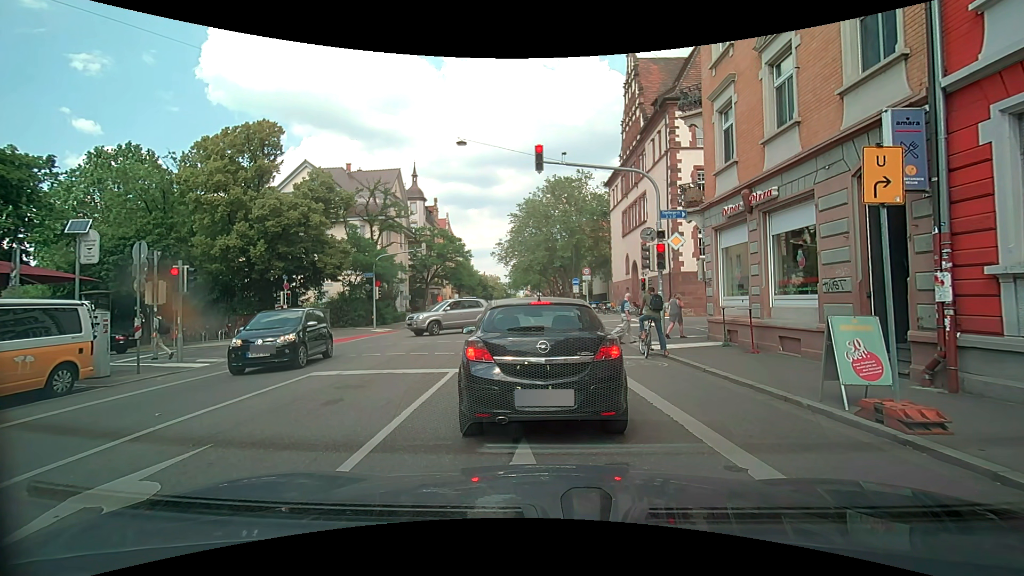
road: secondary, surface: asphalt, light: Day
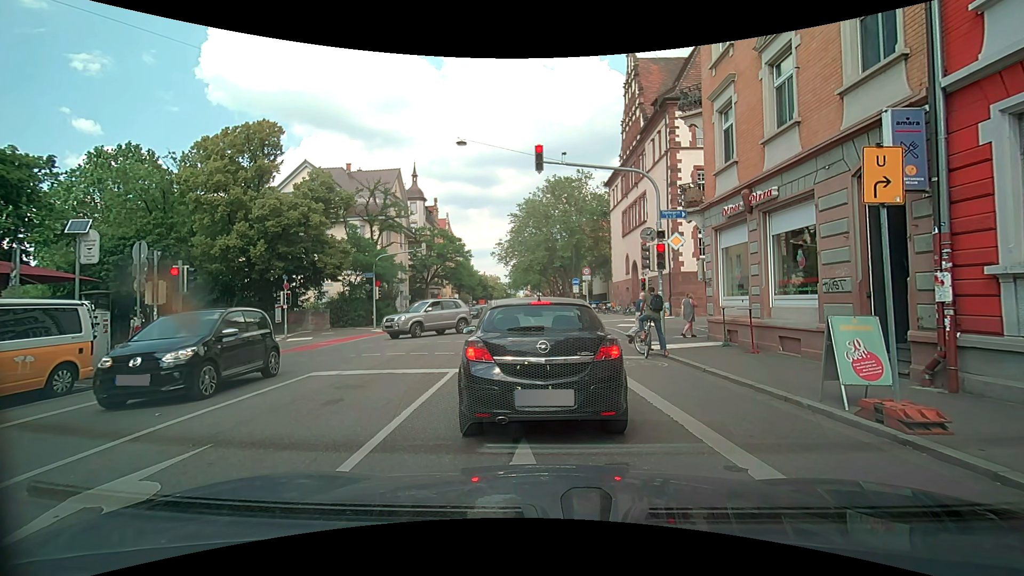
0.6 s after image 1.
(0.0, 0.0) m; 0°
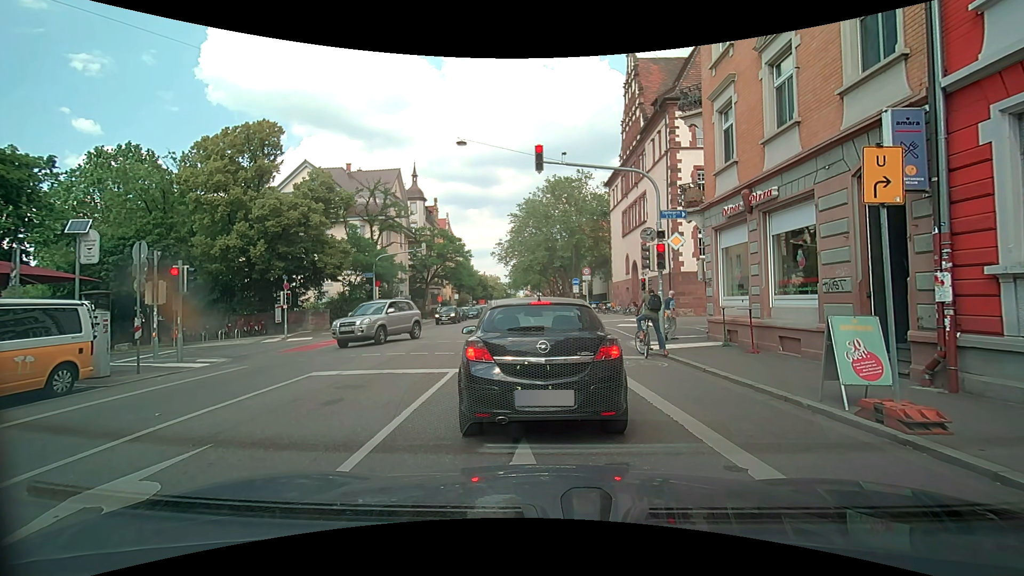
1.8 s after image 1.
(0.0, 0.0) m; 0°
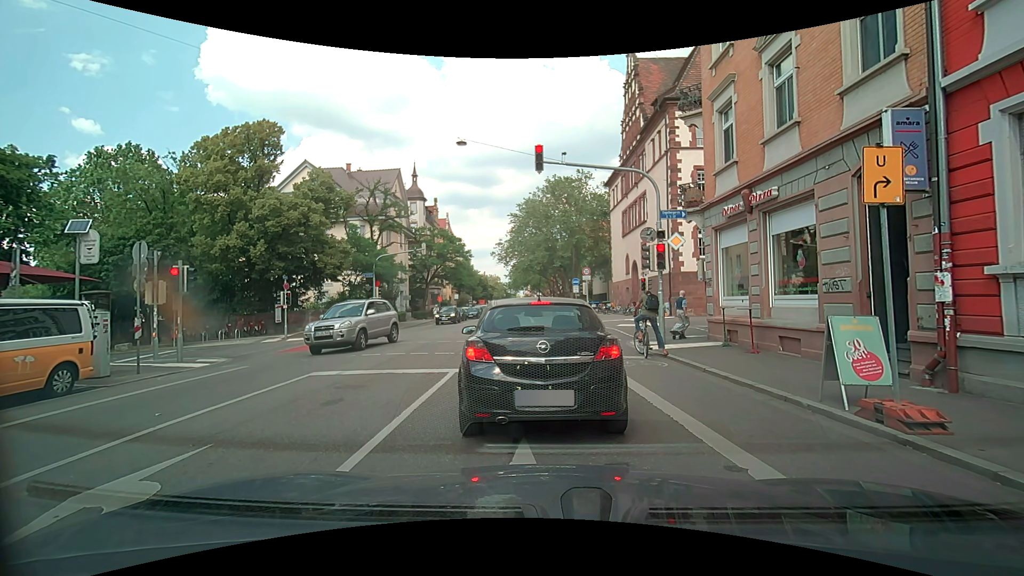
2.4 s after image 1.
(0.0, 0.0) m; 0°
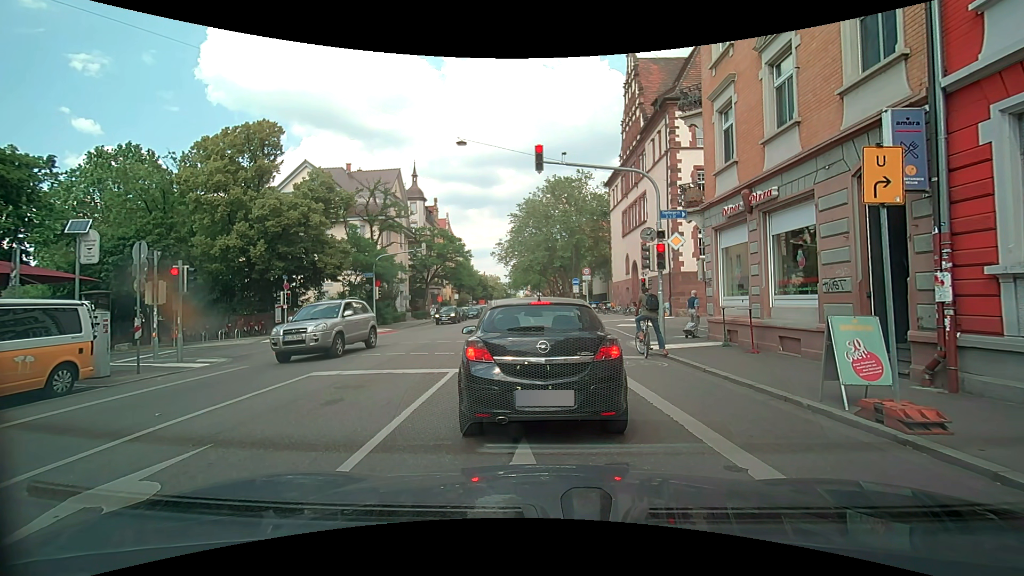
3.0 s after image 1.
(0.0, 0.0) m; 0°
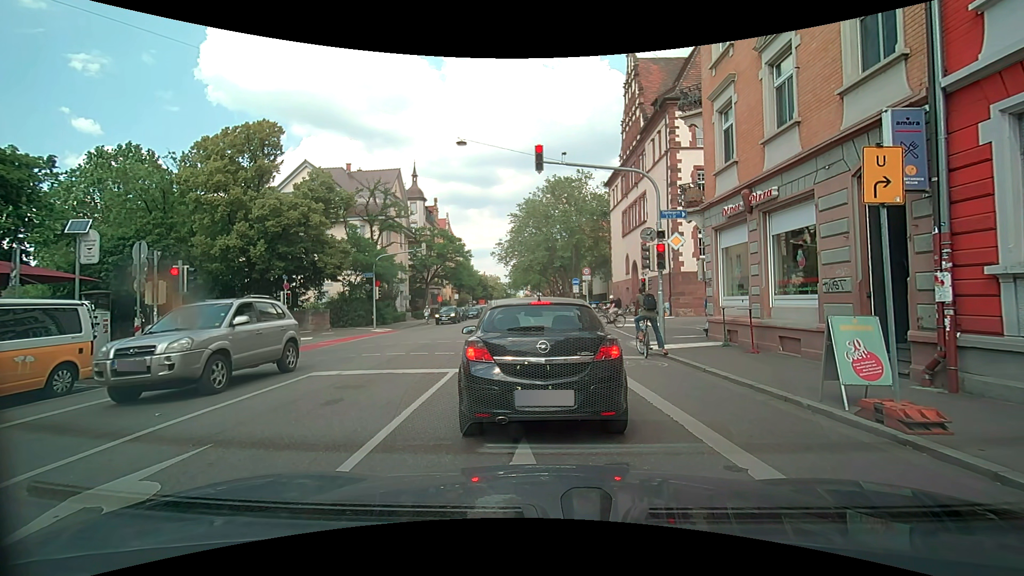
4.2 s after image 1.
(0.0, 0.0) m; 0°
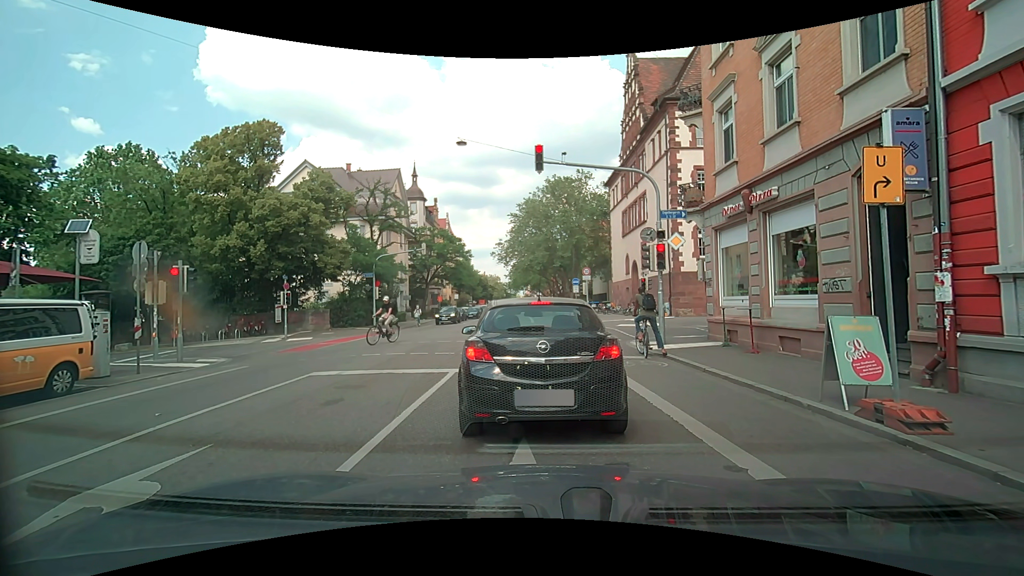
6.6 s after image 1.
(0.0, 0.0) m; 0°
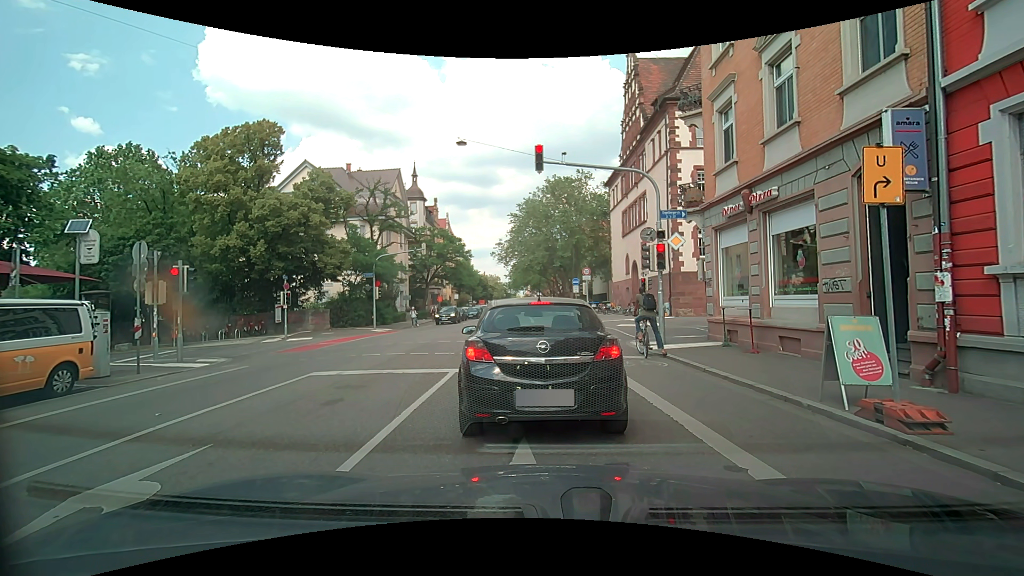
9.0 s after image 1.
(0.0, 0.0) m; 0°
